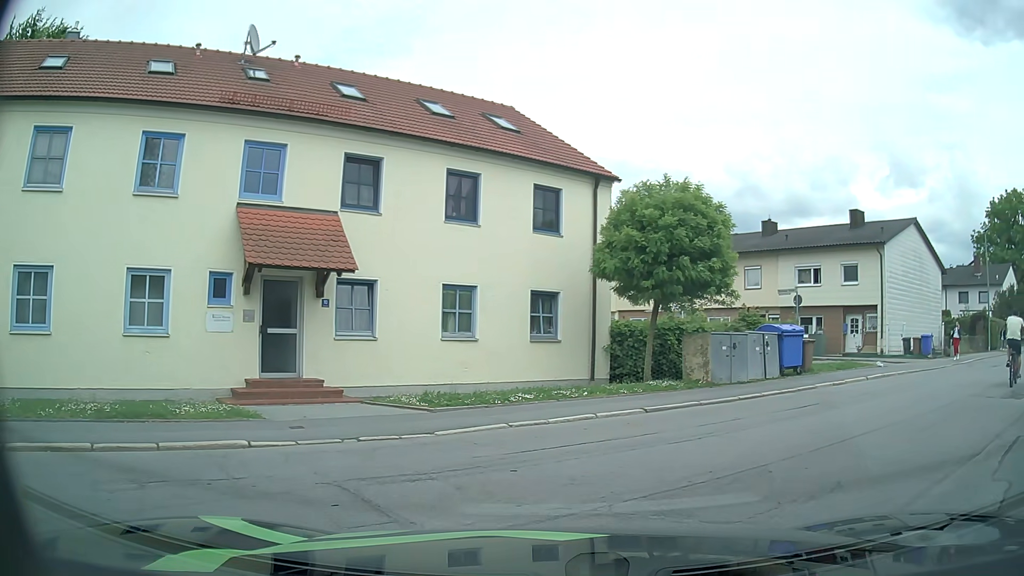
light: Day
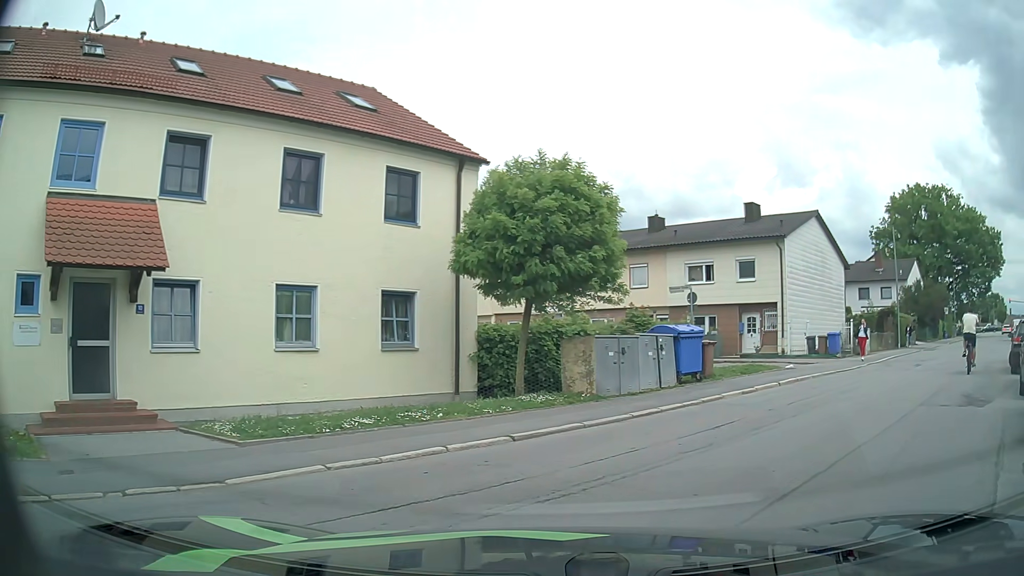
(+0.3, +2.6) m; +12°
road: residential
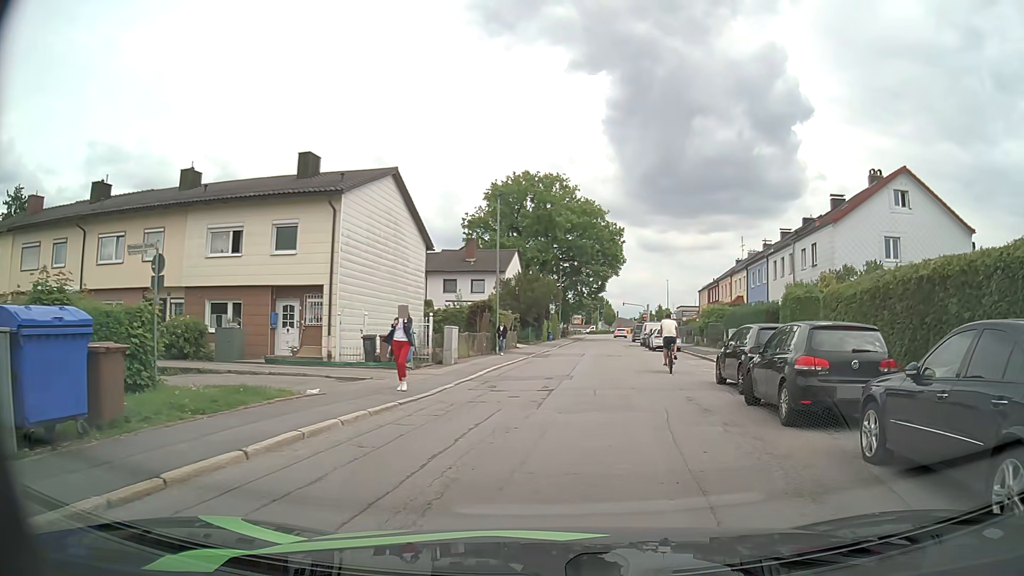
(+3.4, +9.6) m; +35°
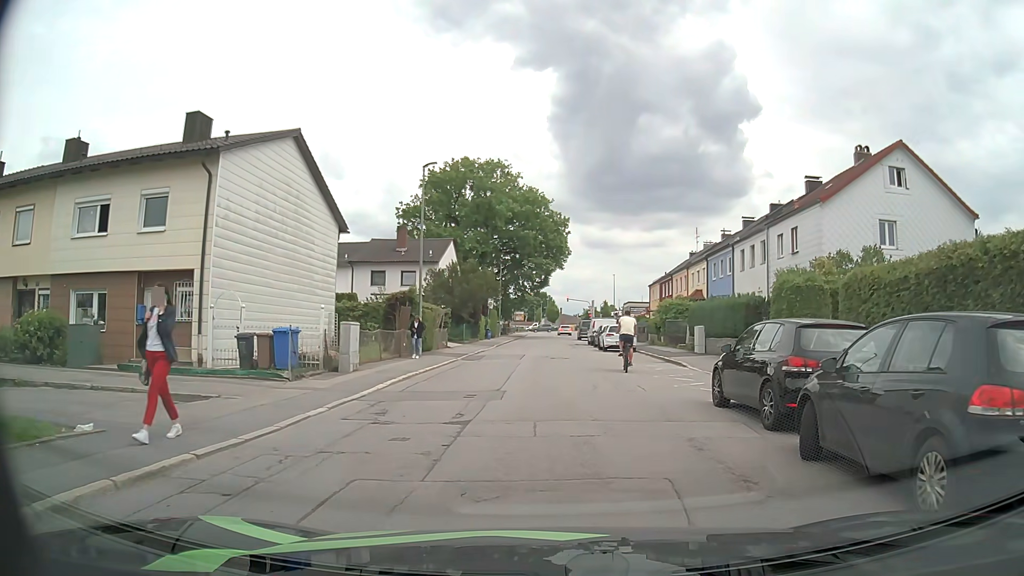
(+0.3, +5.5) m; +5°
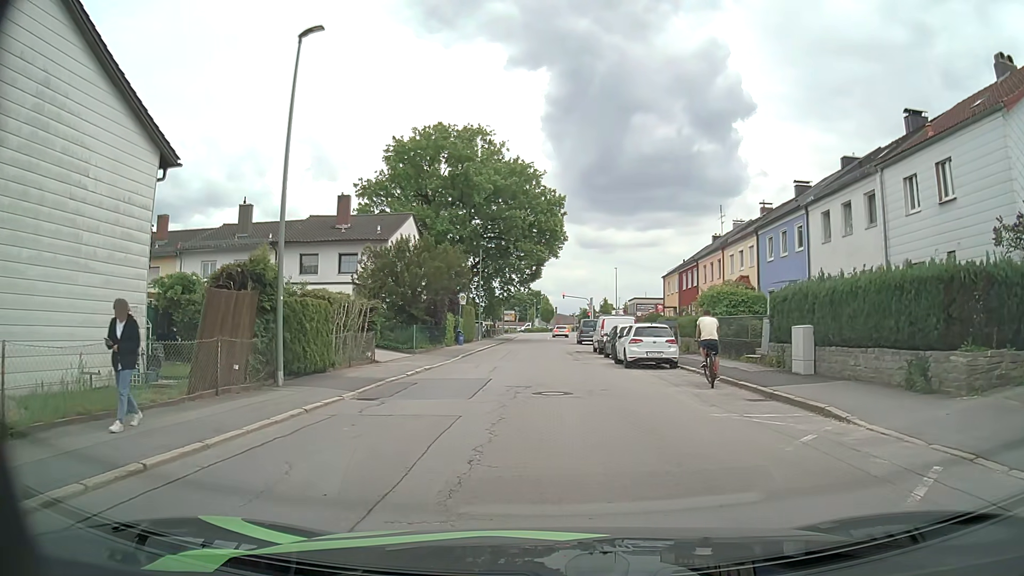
(+0.3, +13.9) m; +1°
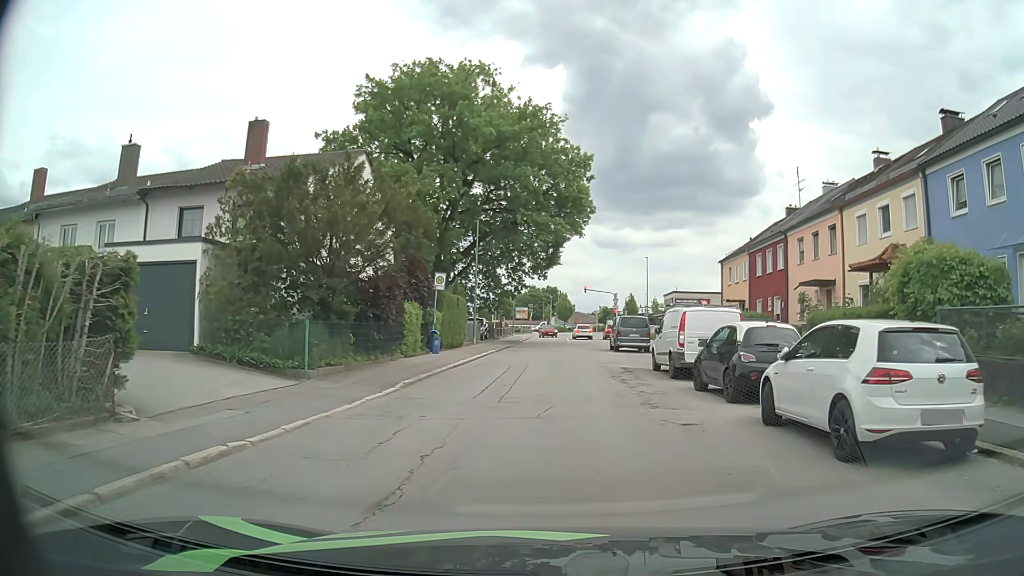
(-0.5, +15.7) m; -2°
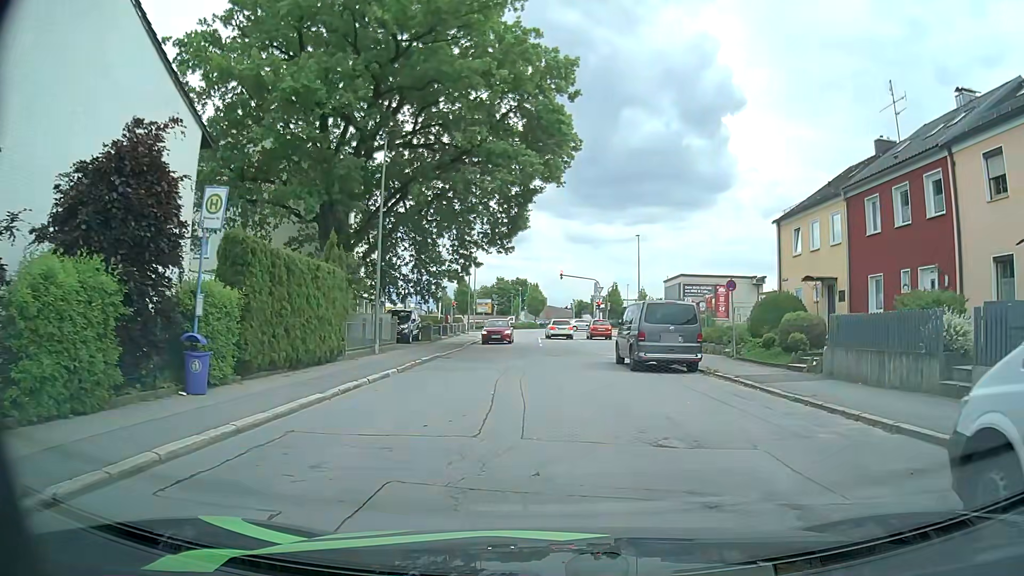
(+0.5, +17.6) m; +2°
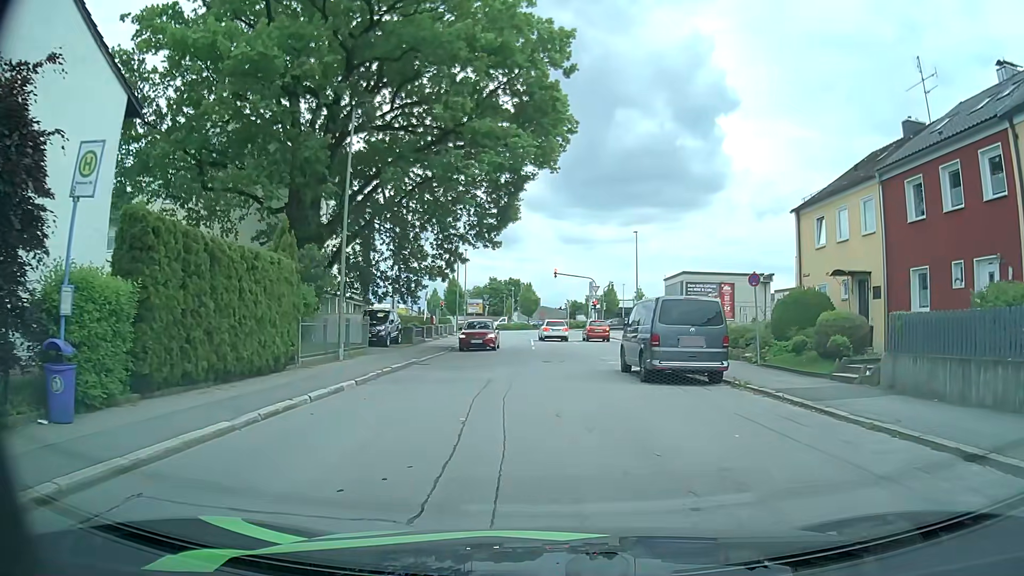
(0.0, +3.4) m; 0°
